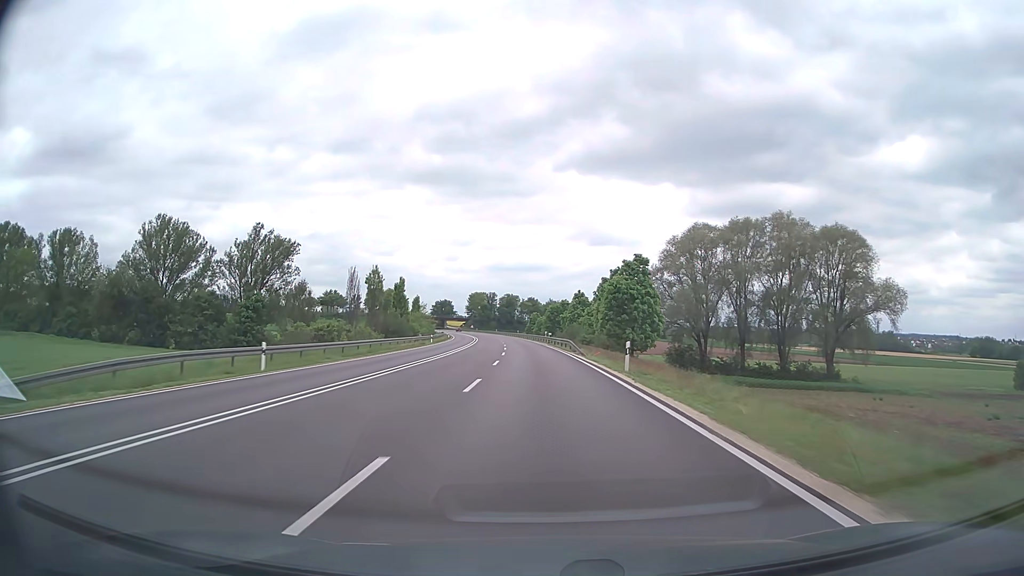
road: trunk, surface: asphalt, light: Day
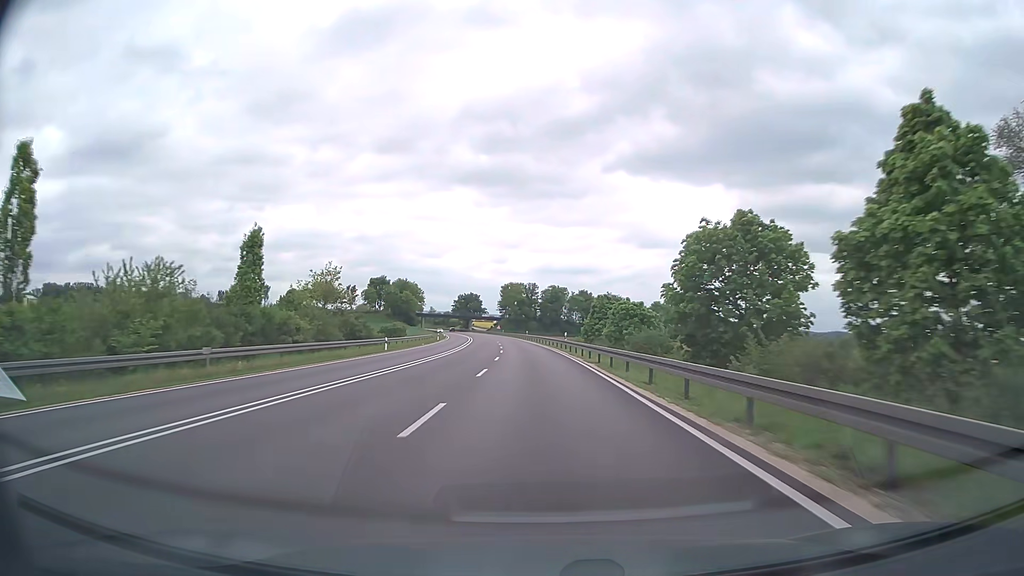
(-2.9, +78.9) m; -4°
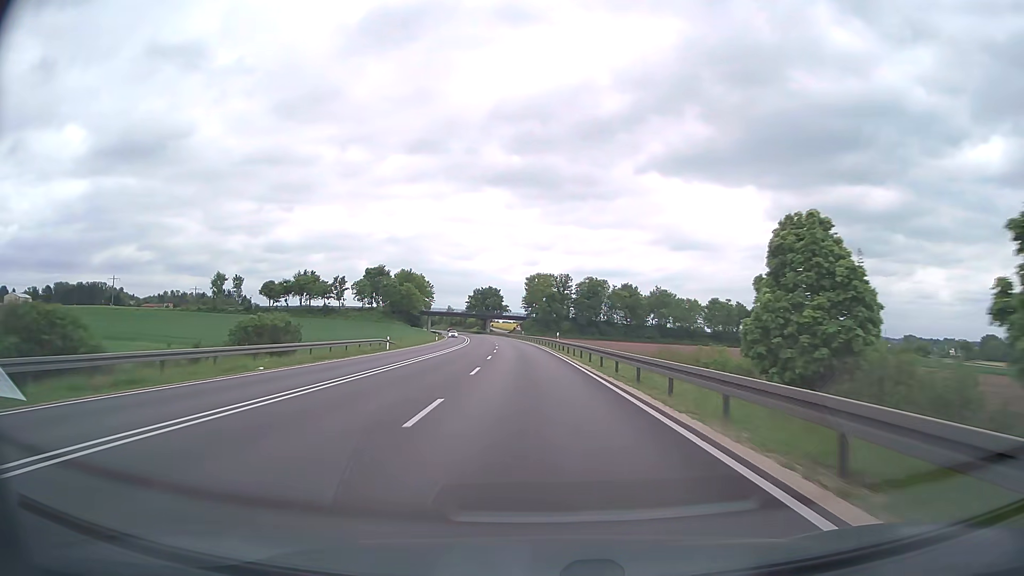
(-1.1, +47.4) m; -3°
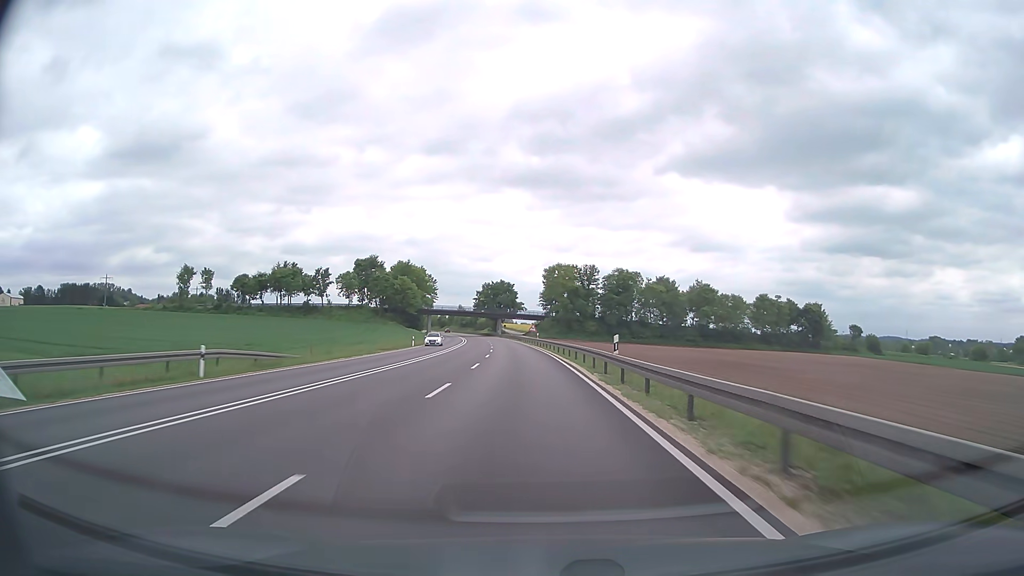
(-0.5, +31.6) m; -2°
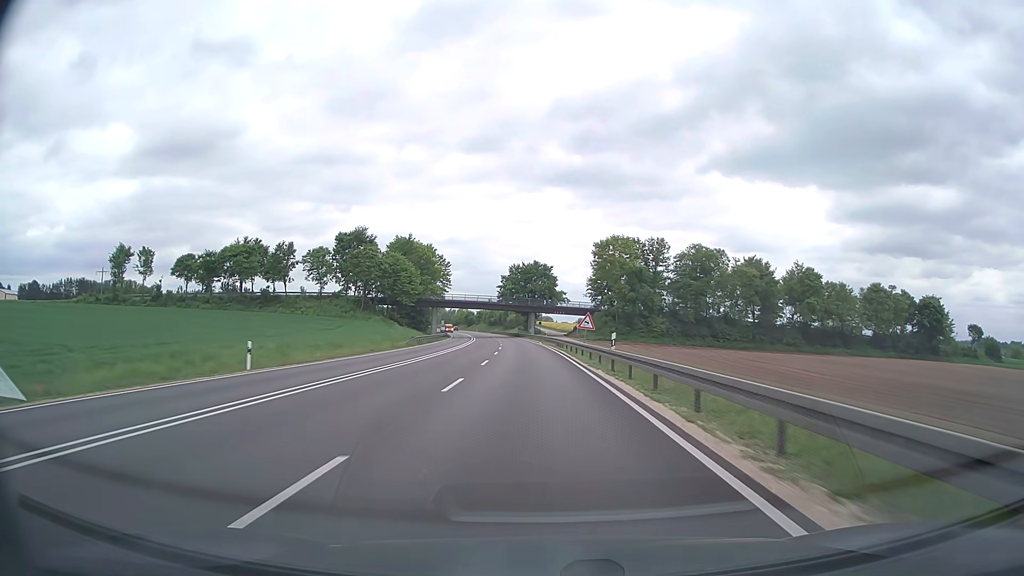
(-1.5, +47.4) m; -3°
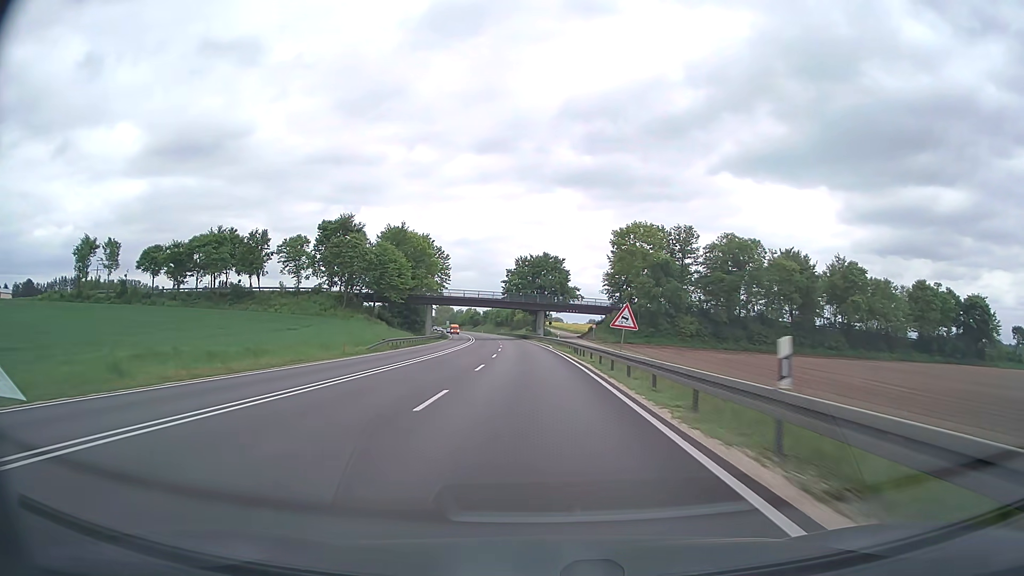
(-0.1, +15.8) m; -1°
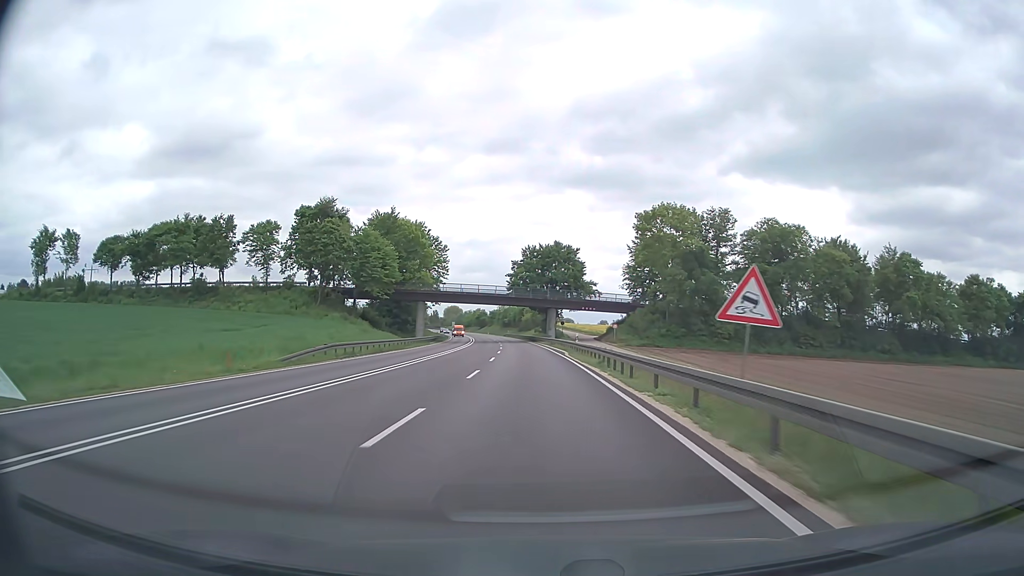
(-0.1, +15.8) m; -1°
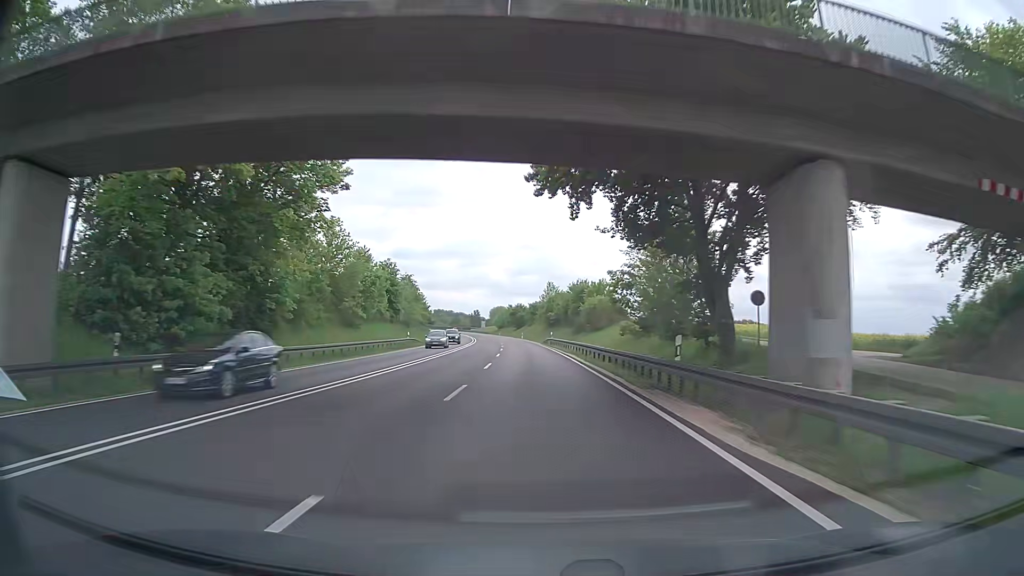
(-3.1, +78.9) m; -4°
(0, +10) (0, +20) (0, +30) (-1, +40) (-1, +50) (-2, +60) (-2, +70) (-3, +80) (-4, +90) (-5, +100) m
